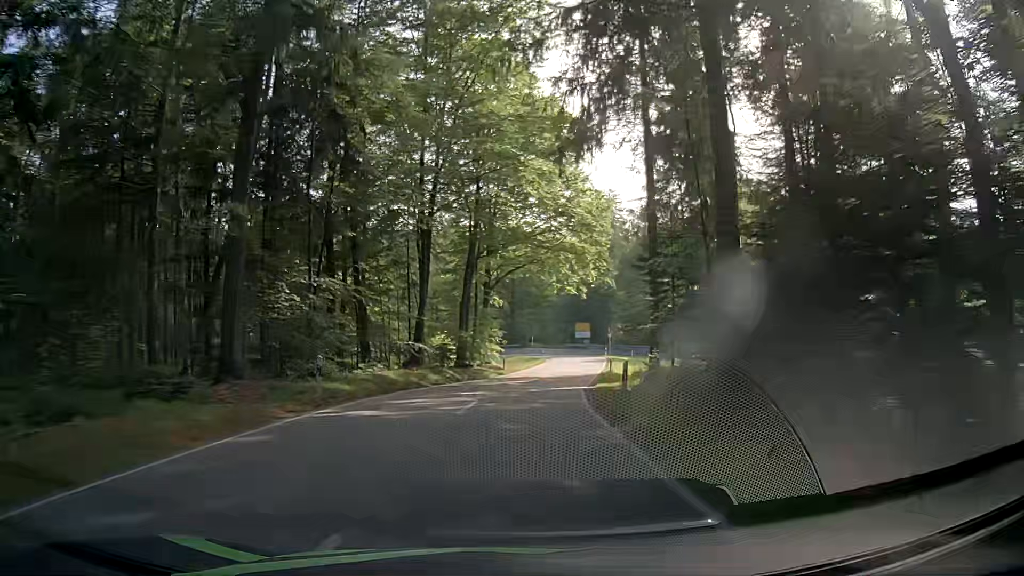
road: tertiary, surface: asphalt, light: Day
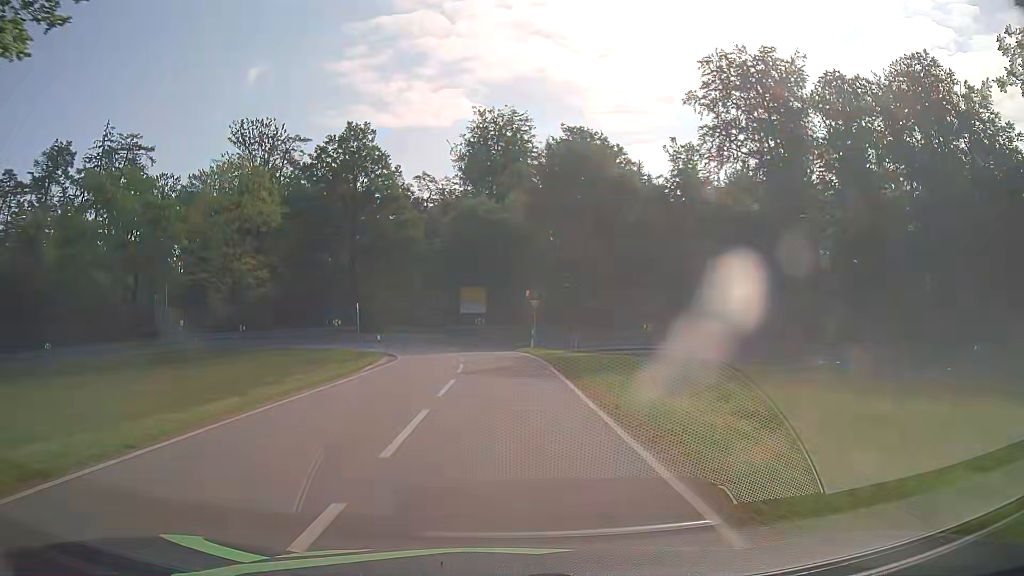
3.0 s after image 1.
(+5.1, +46.3) m; +11°
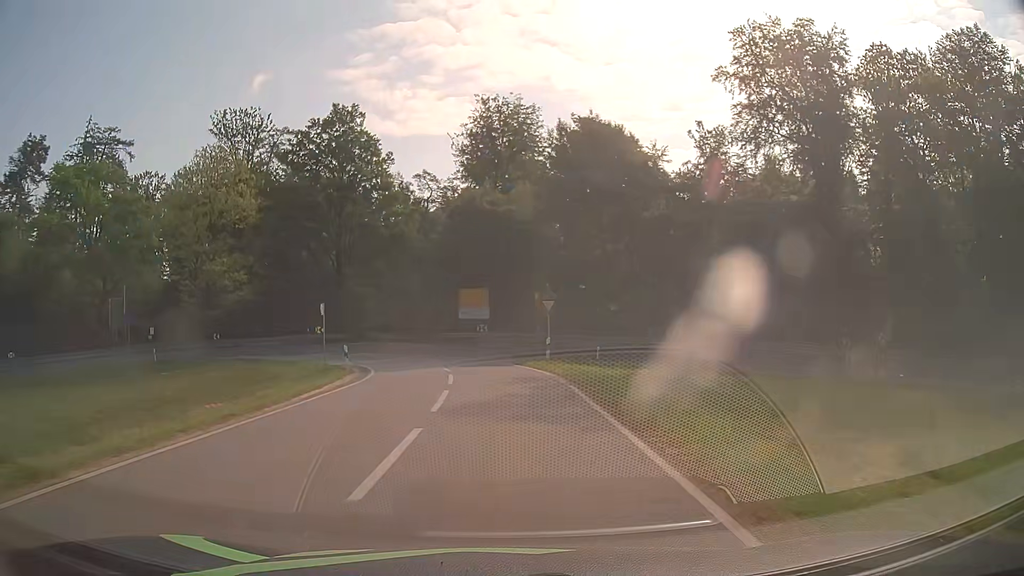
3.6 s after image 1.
(0.0, +7.7) m; 0°
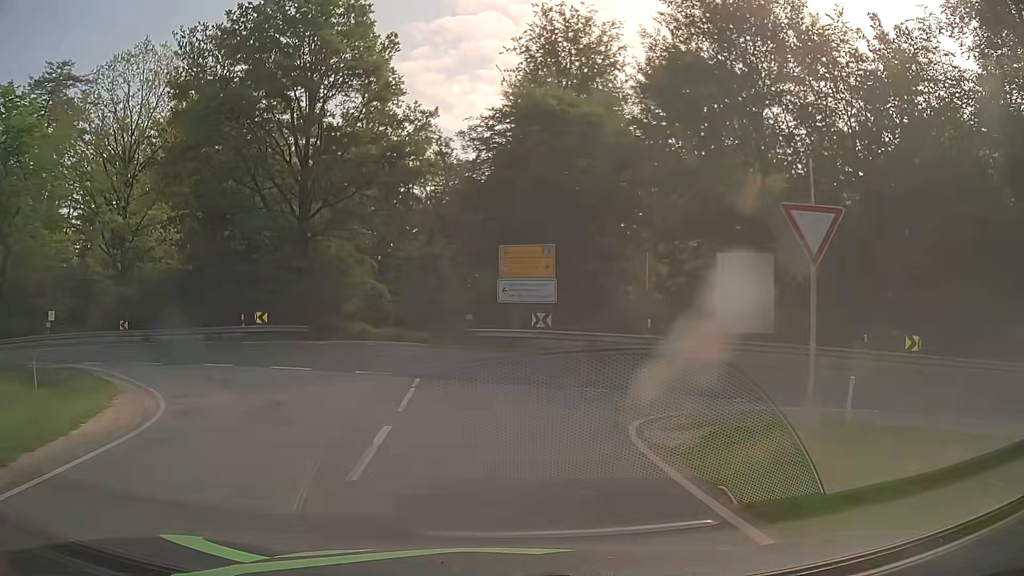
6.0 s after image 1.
(-1.1, +23.0) m; -5°
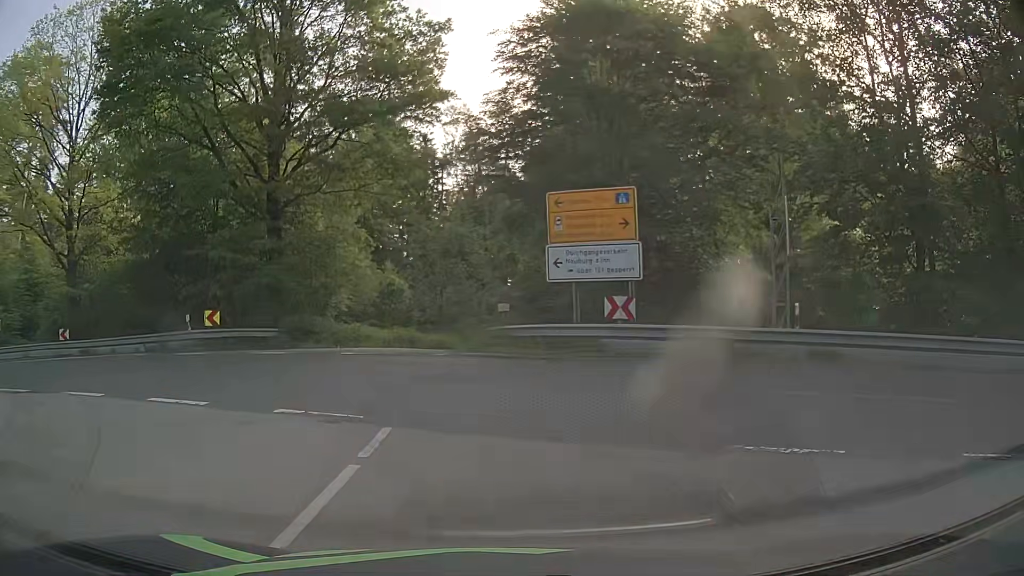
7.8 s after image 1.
(-0.2, +9.5) m; -4°
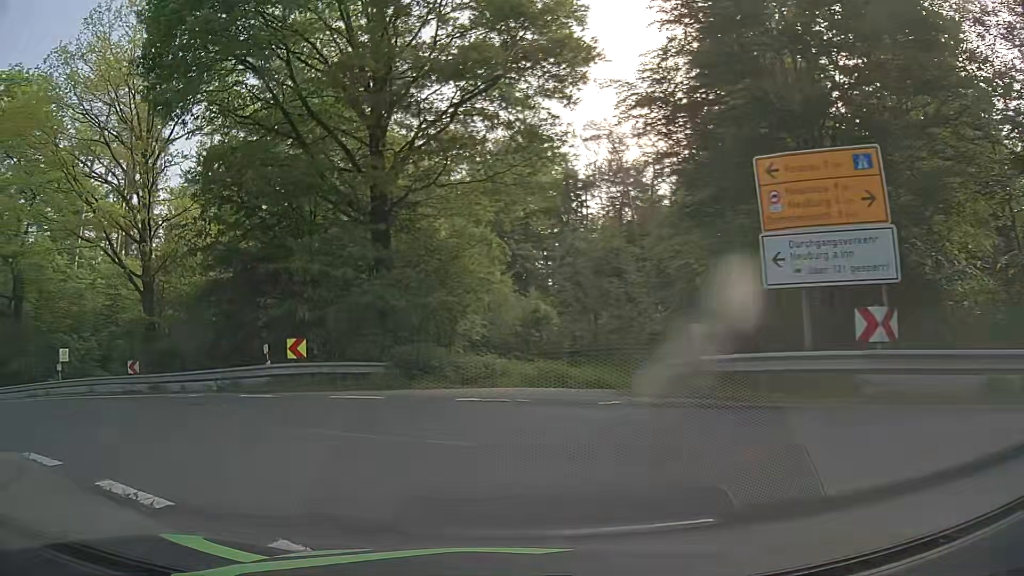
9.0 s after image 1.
(-0.5, +5.9) m; -11°
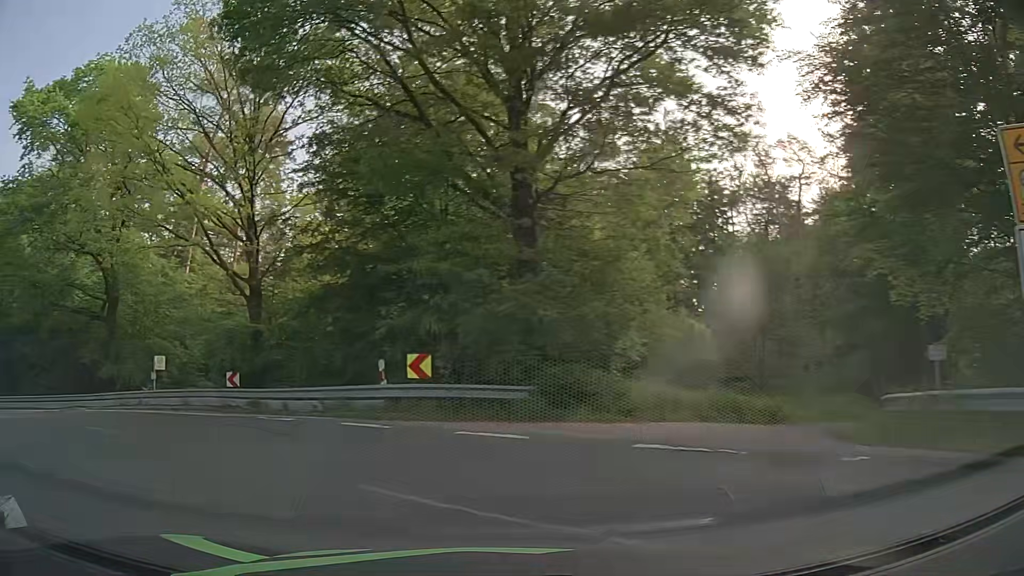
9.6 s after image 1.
(-0.4, +3.5) m; -13°
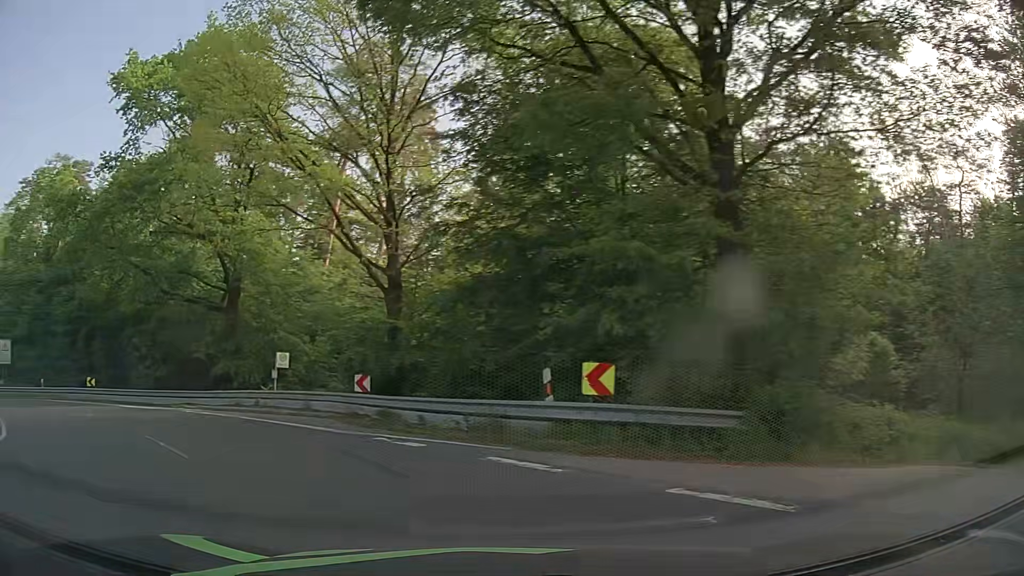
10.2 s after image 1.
(-0.5, +3.8) m; -13°
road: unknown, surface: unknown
(-3, +10) (-9, +18) (-16, +24) (-24, +30) (-33, +35) (-42, +40) (-51, +43) (-61, +46) (-70, +48) (-80, +50) m
